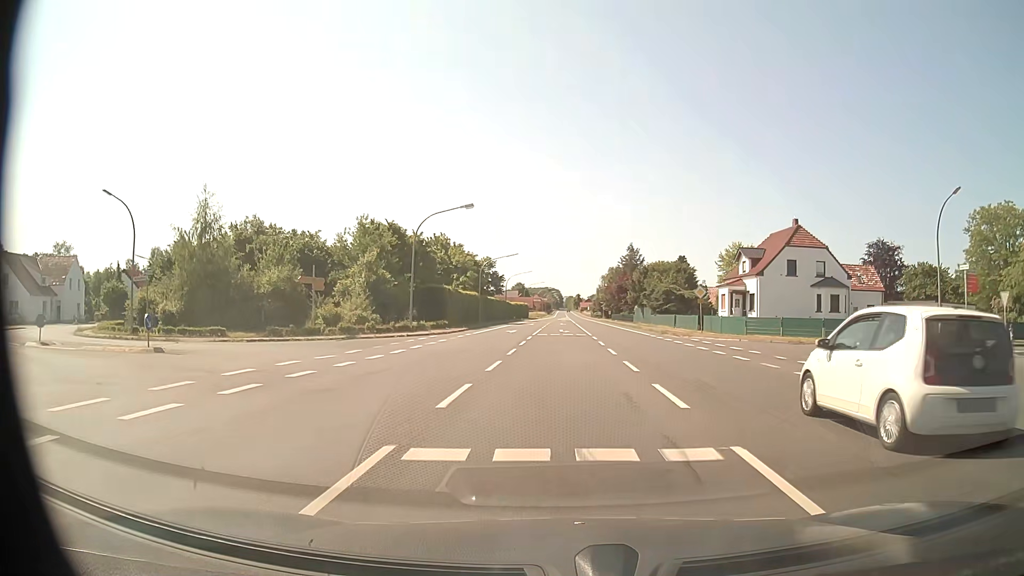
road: primary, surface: asphalt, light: Day
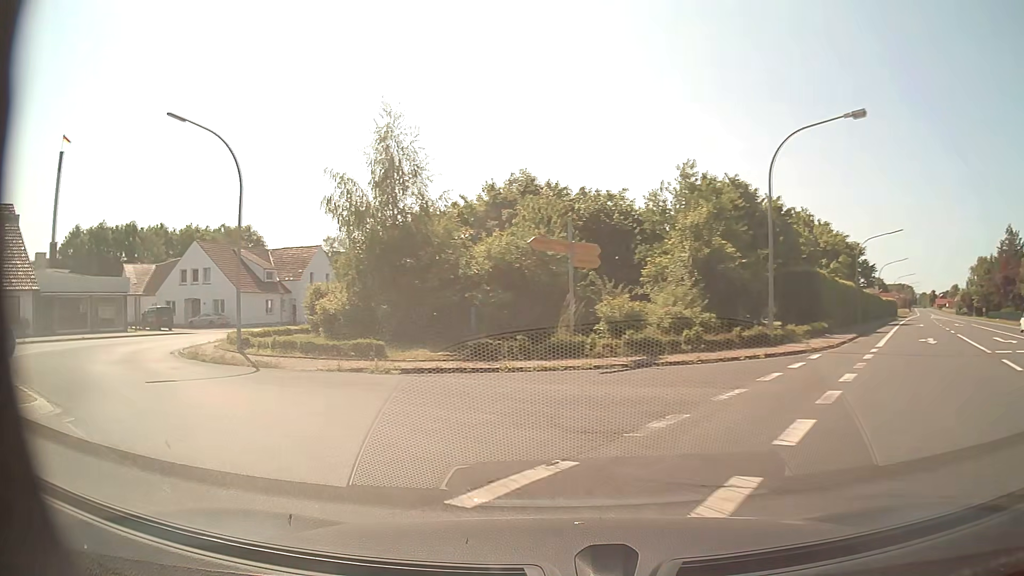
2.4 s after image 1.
(-3.1, +18.3) m; -30°
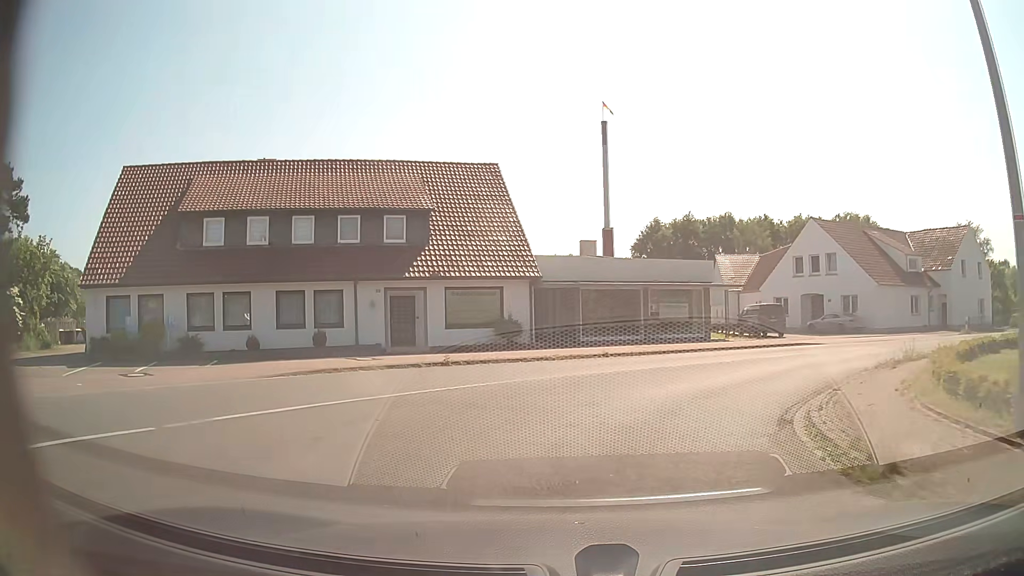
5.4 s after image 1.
(-7.8, +14.3) m; -53°
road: tertiary
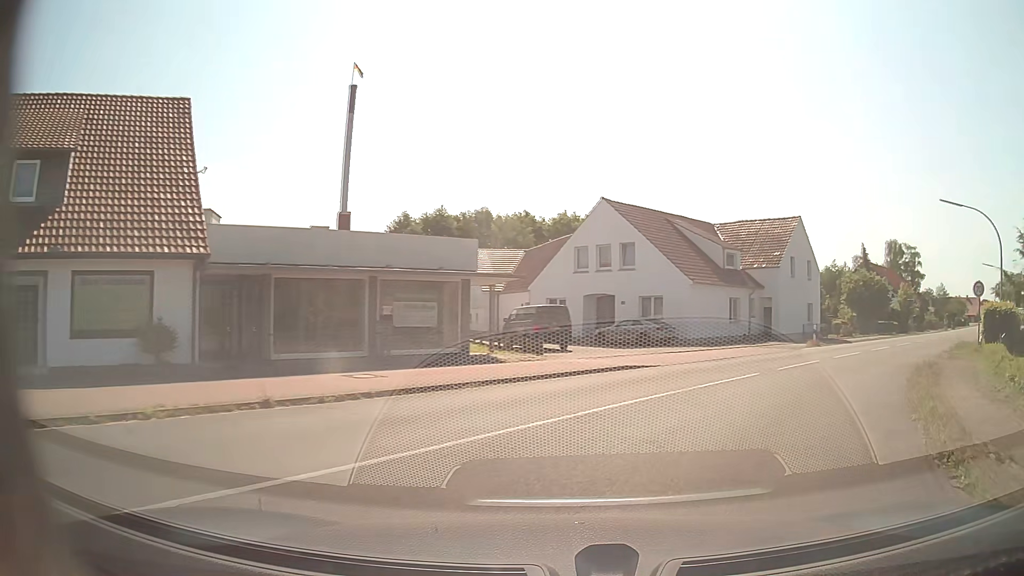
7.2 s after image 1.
(+1.4, +11.0) m; +21°
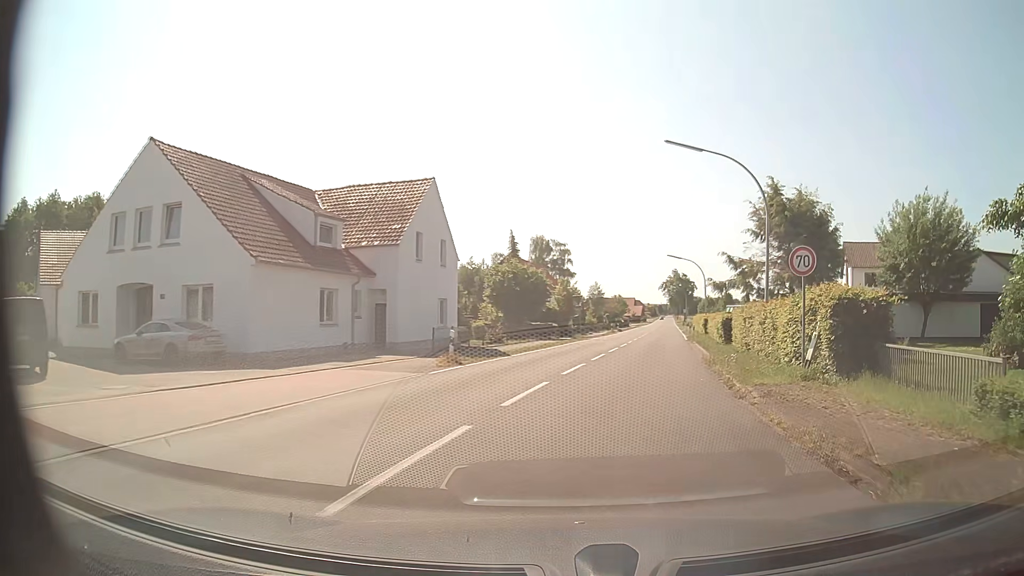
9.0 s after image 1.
(+4.2, +13.1) m; +32°
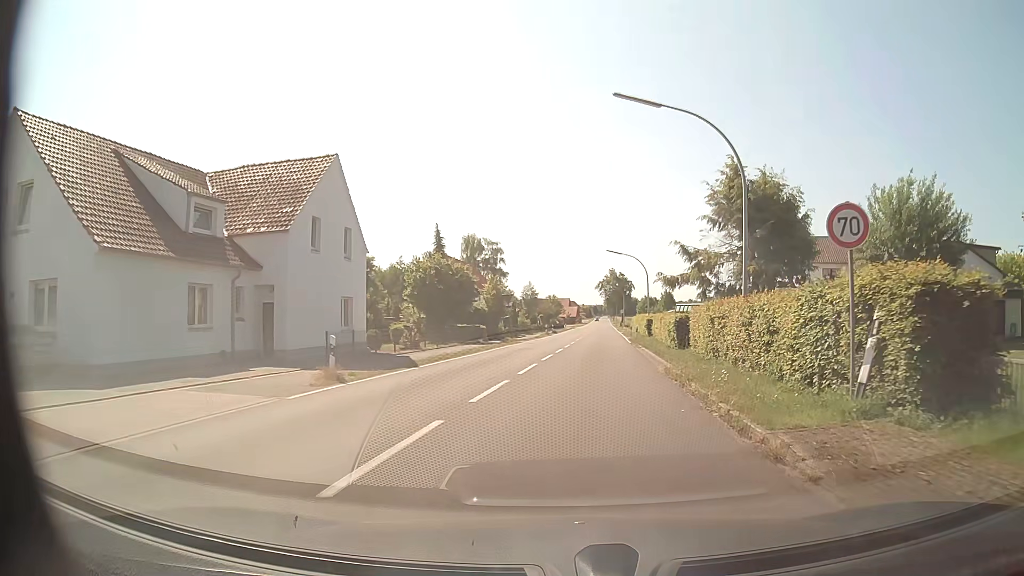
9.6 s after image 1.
(+0.3, +5.5) m; +6°
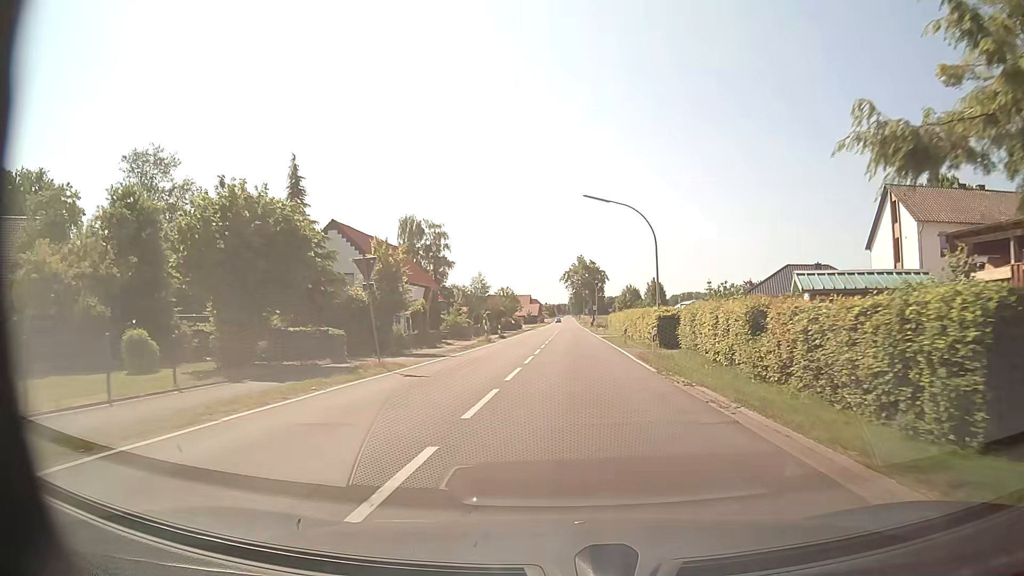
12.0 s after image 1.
(+1.0, +26.6) m; +3°
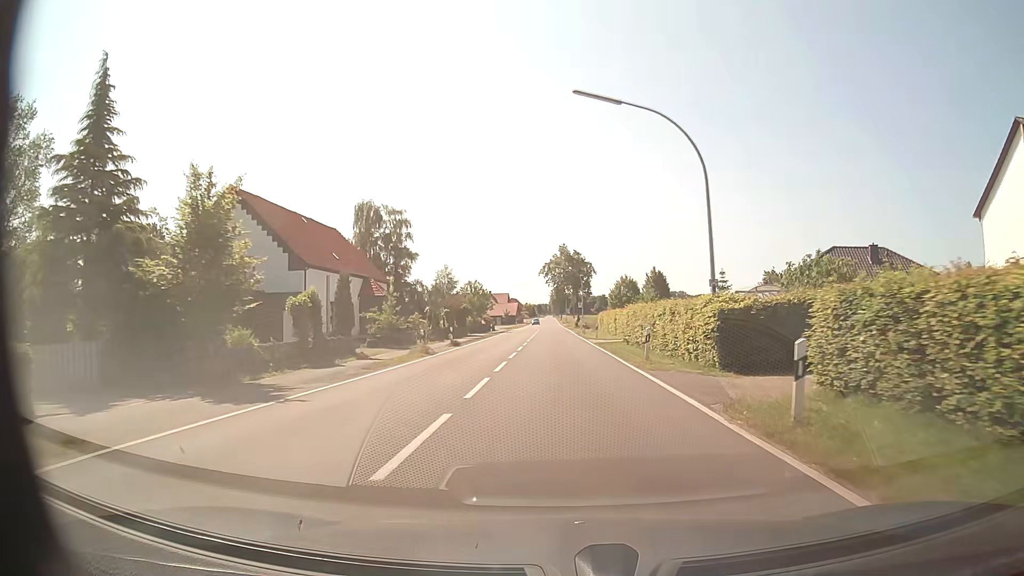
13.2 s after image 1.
(+0.3, +16.2) m; +2°
(0, +10) (0, +20) (0, +30) (0, +40) (0, +50) (-1, +60) (-1, +70) (-1, +80) (-1, +90) (-1, +100) m
